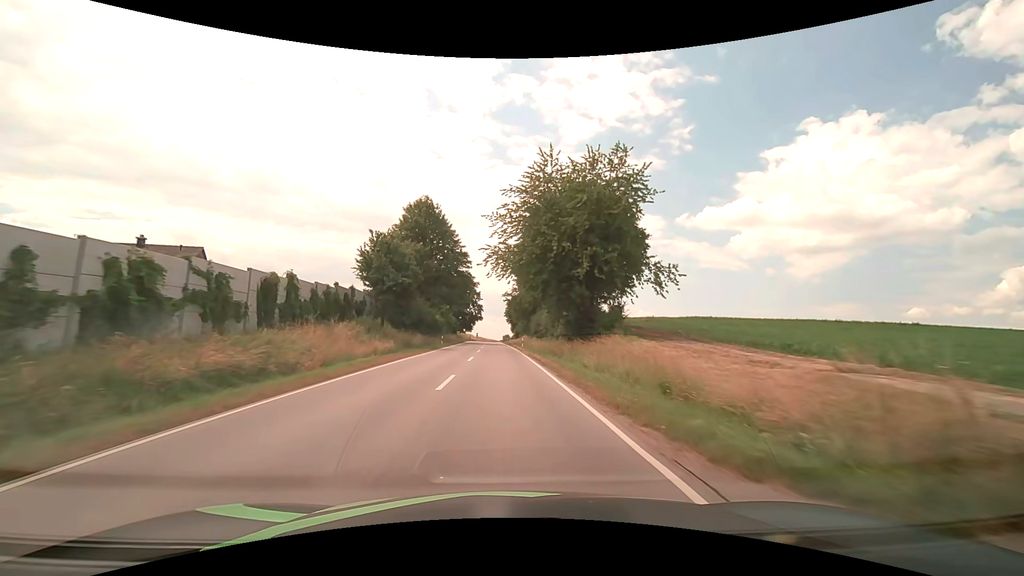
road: secondary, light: Day
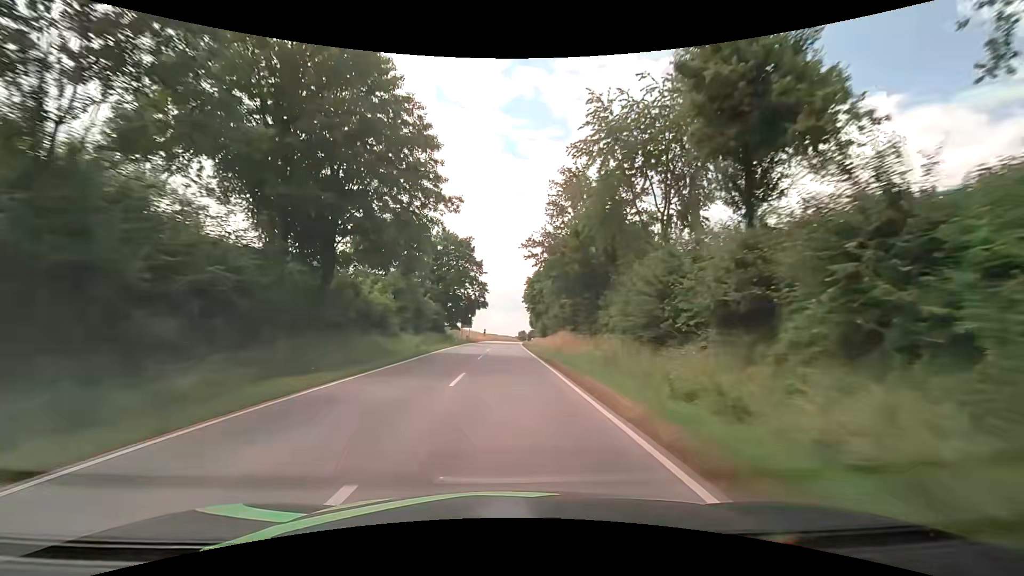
(-0.8, +47.7) m; -2°
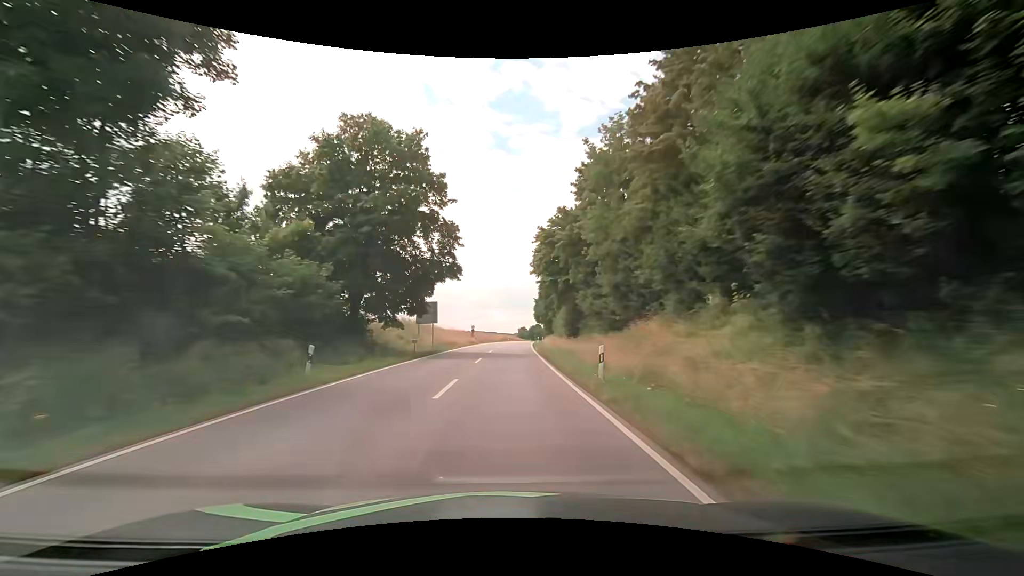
(+0.1, +38.7) m; 0°
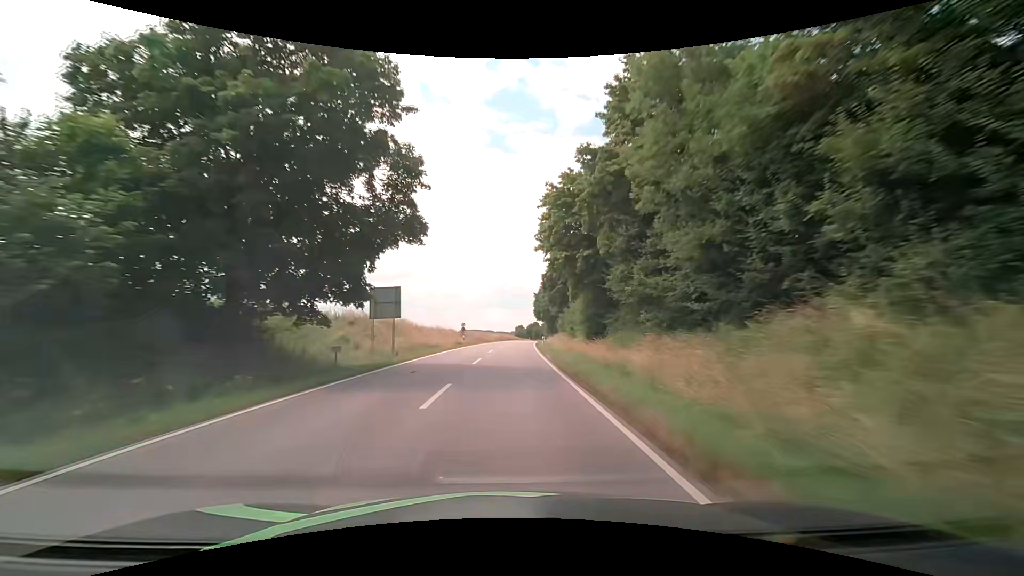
(0.0, +13.5) m; 0°
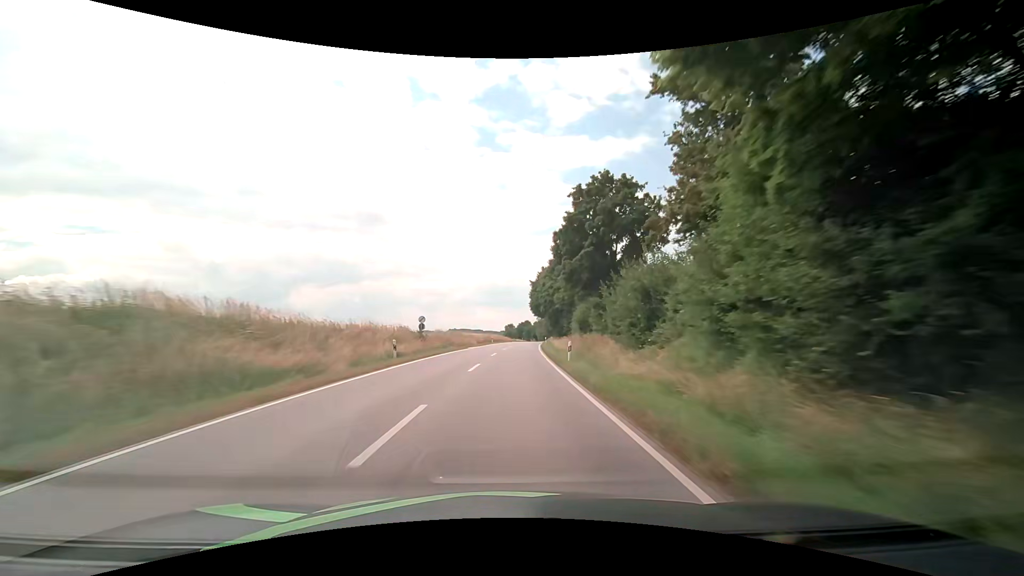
(+0.3, +27.7) m; +1°
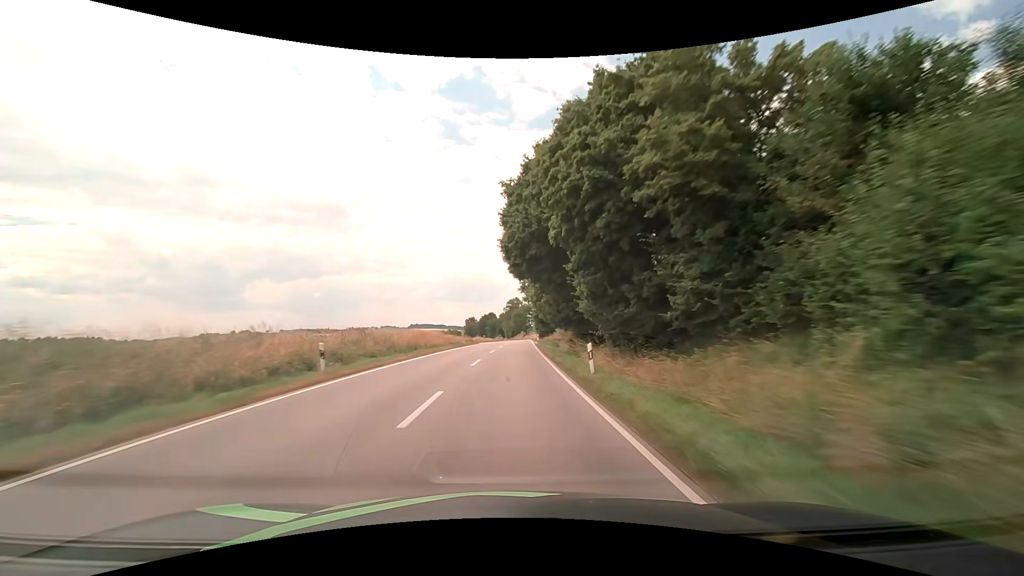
(+2.3, +58.5) m; +4°
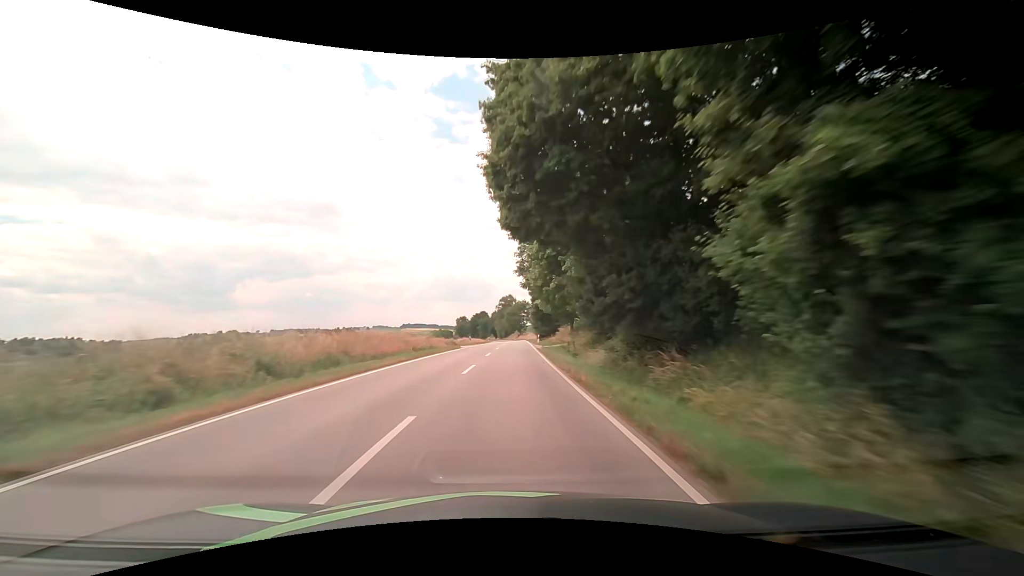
(+0.1, +15.1) m; 0°
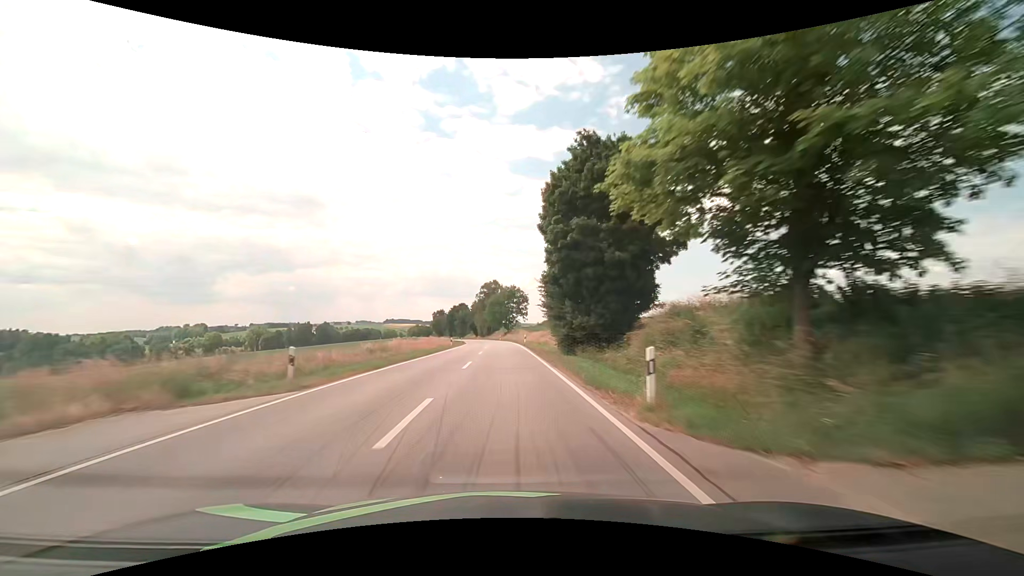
(+0.9, +46.1) m; +2°
(0, +10) (0, +20) (0, +30) (0, +40) (0, +50) (-1, +60) (-1, +70) (-2, +80) (-2, +90) (-3, +100) m
